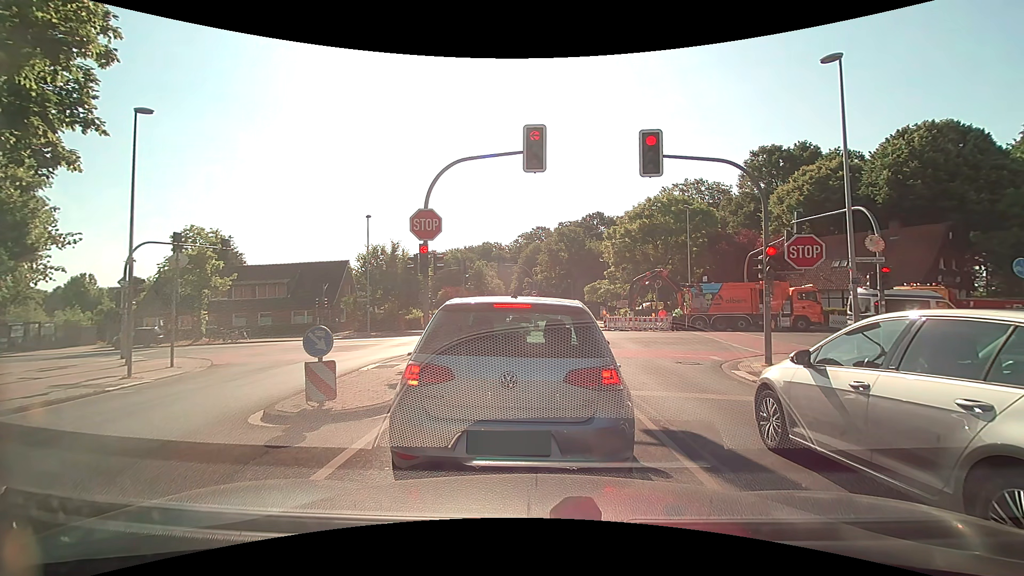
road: tertiary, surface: asphalt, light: Day
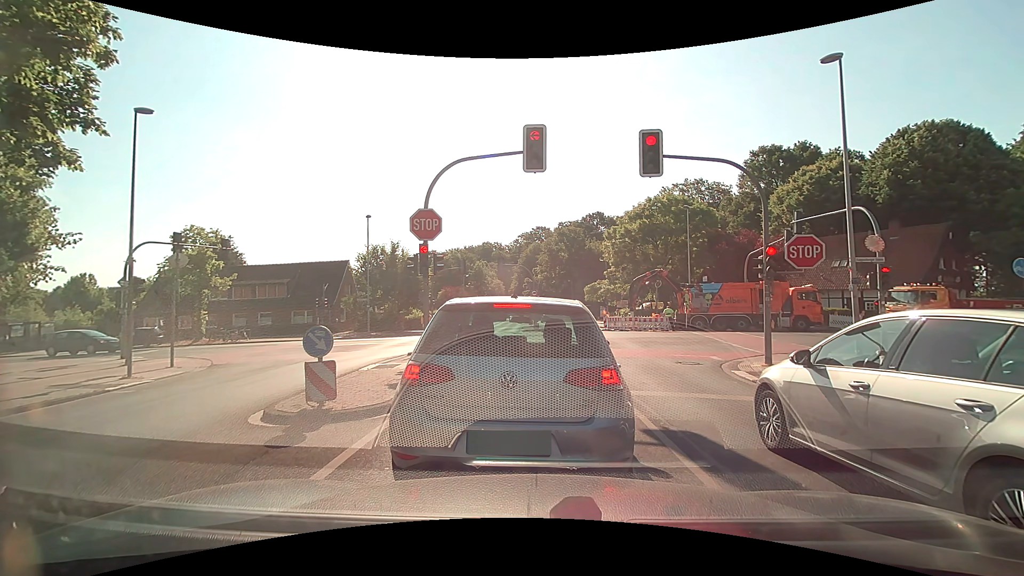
(0.0, 0.0) m; 0°
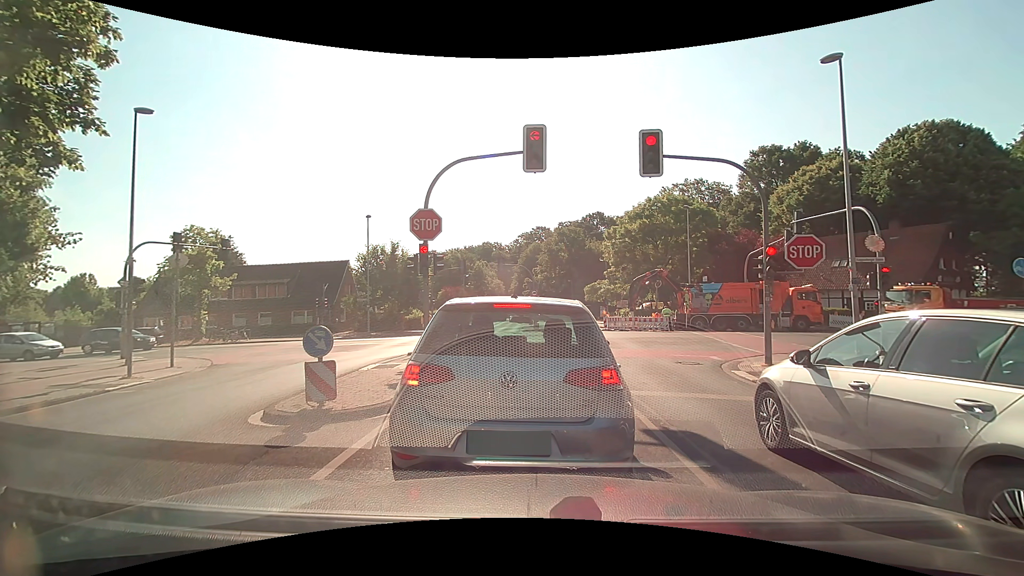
(0.0, 0.0) m; 0°
(0, +10) (0, +20) (-5, +29) (-13, +34) (-23, +35) (-33, +35) (-43, +35) (-53, +35) (-63, +34) (-73, +34) m
